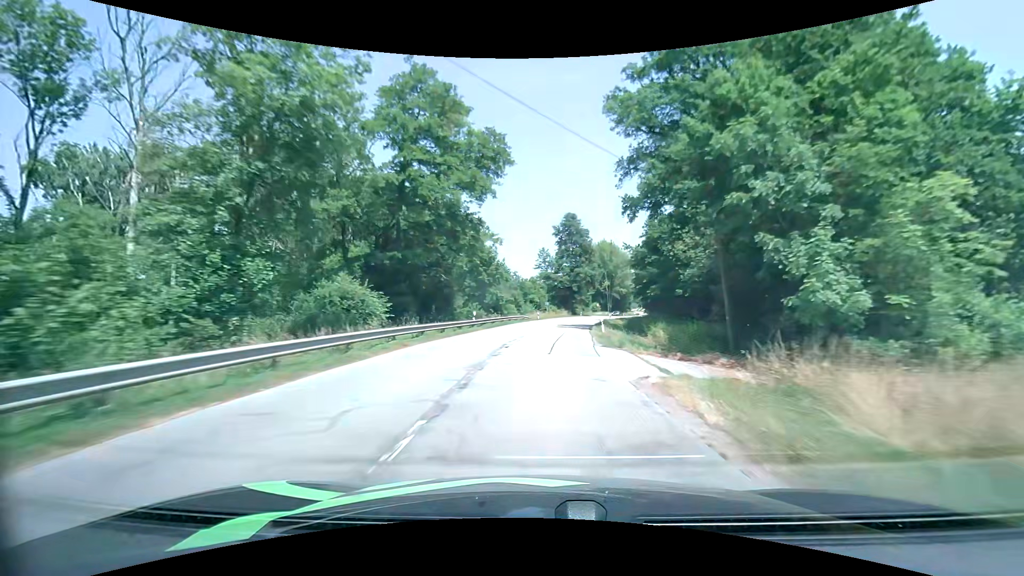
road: secondary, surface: asphalt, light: Day
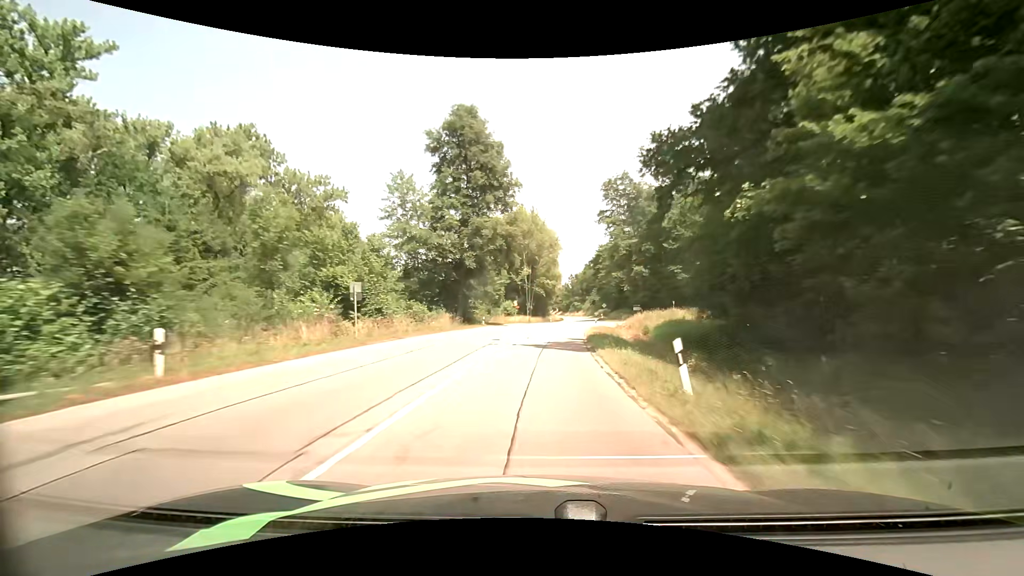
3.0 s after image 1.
(+5.2, +58.8) m; +10°
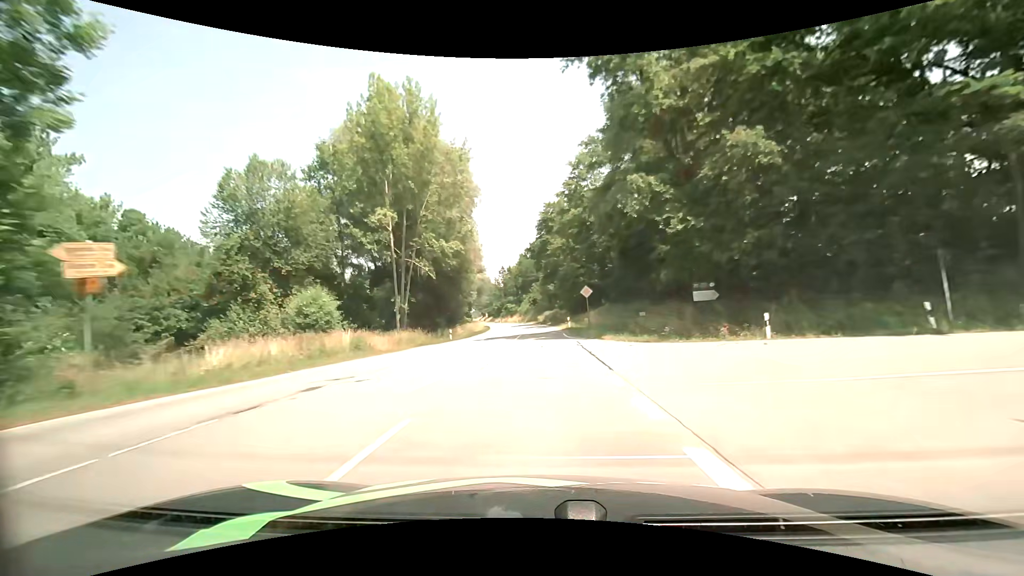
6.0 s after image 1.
(+4.5, +59.8) m; +8°
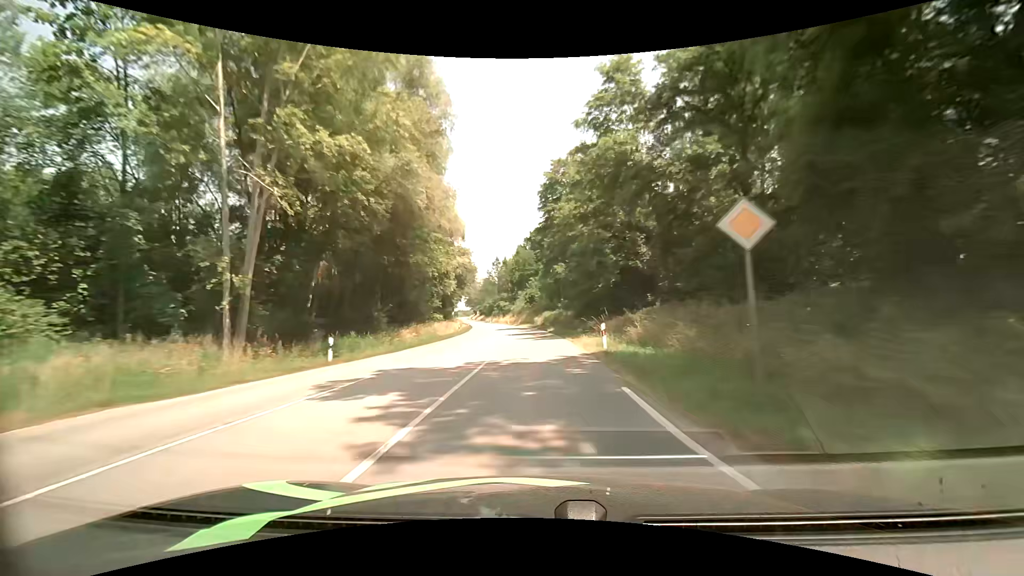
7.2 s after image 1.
(0.0, +25.0) m; 0°
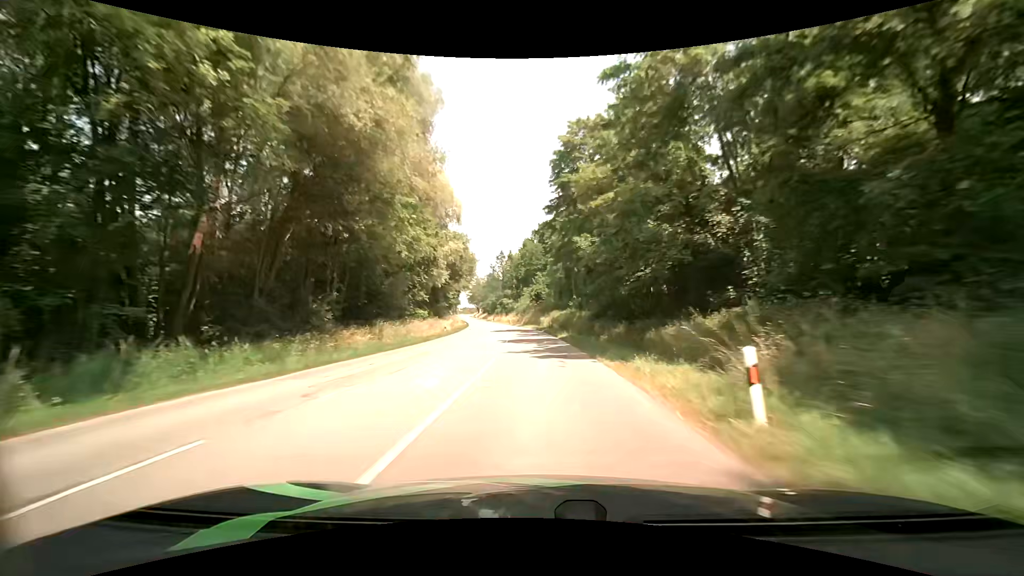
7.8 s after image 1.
(-0.1, +12.7) m; -1°
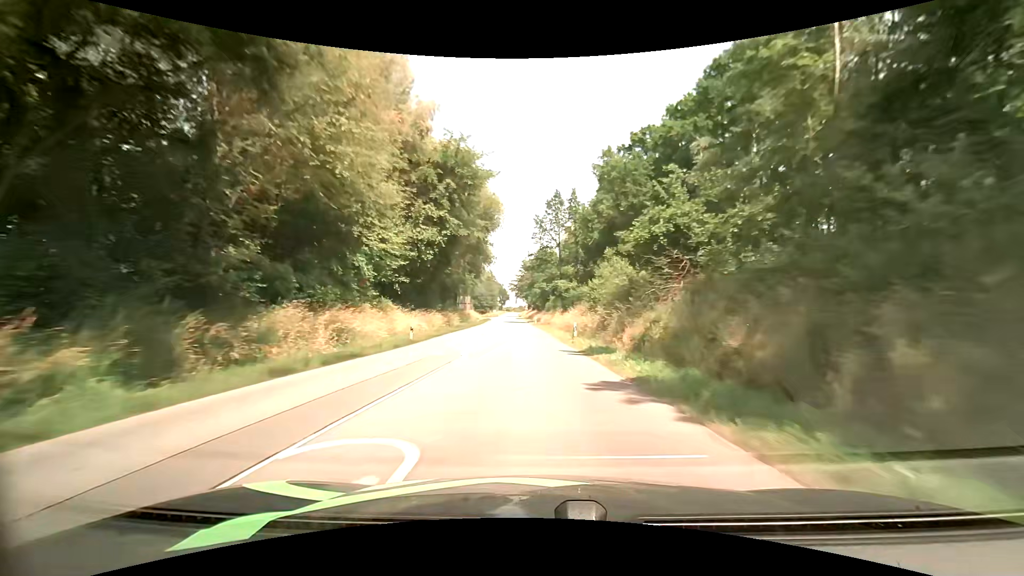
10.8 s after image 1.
(-3.3, +65.6) m; -6°
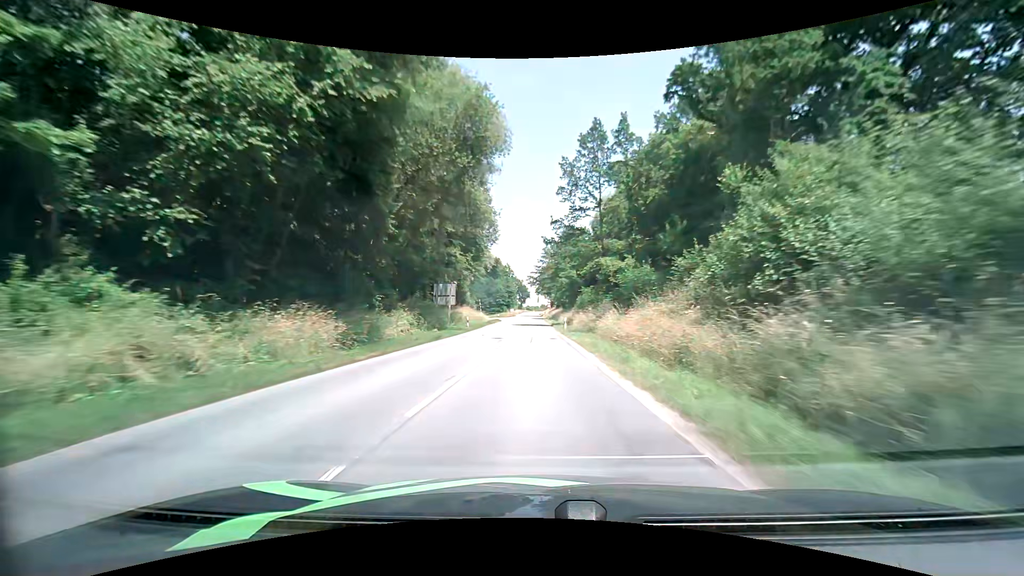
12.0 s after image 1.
(-0.7, +26.7) m; -3°
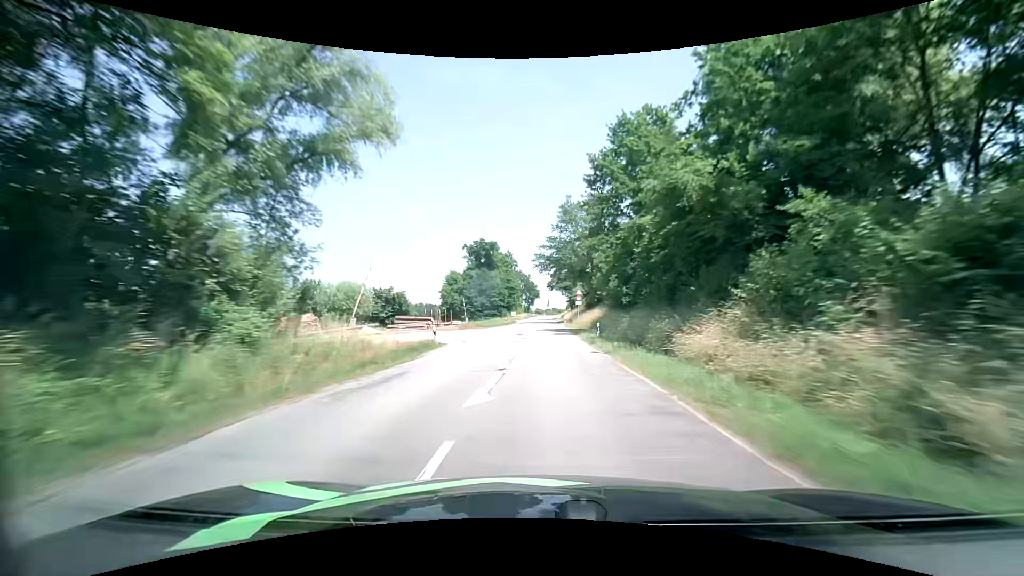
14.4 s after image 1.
(-0.9, +54.4) m; -1°
(0, +10) (0, +20) (0, +30) (0, +40) (+1, +50) (+1, +60) (+1, +70) (+1, +80) (+2, +90) (+2, +100) m
